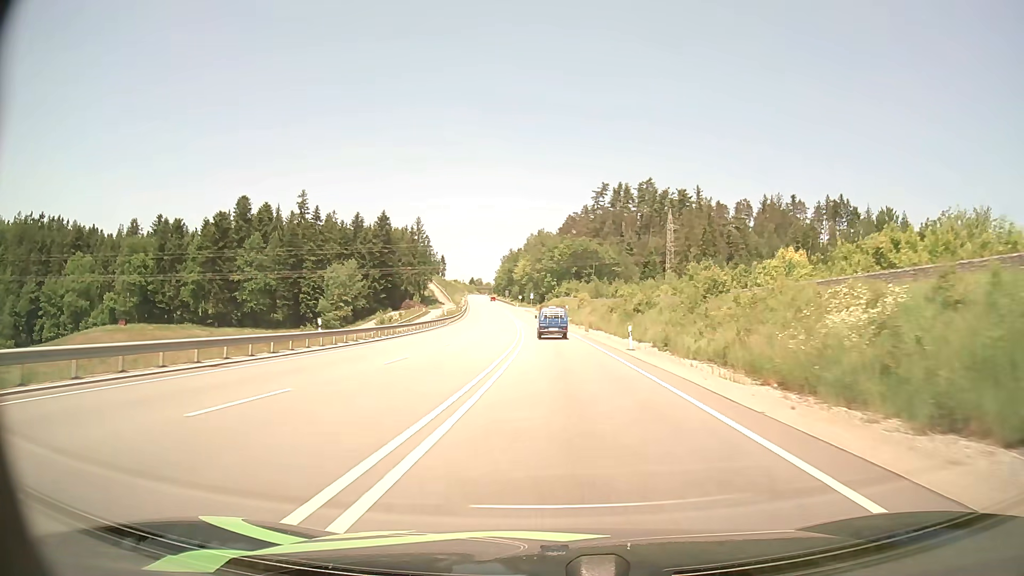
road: primary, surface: asphalt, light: Day
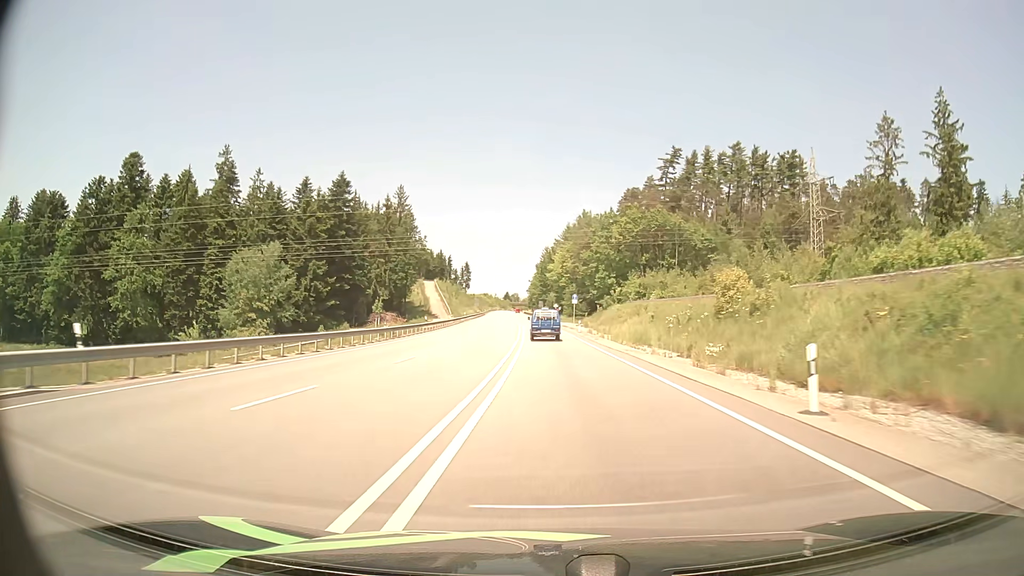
(-1.7, +71.1) m; -4°
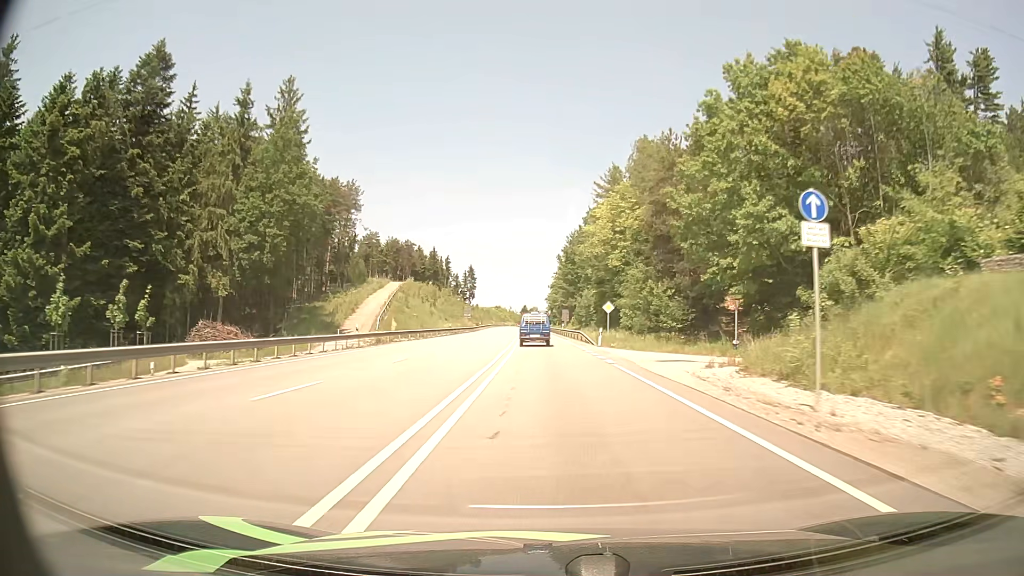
(-1.4, +70.1) m; -2°
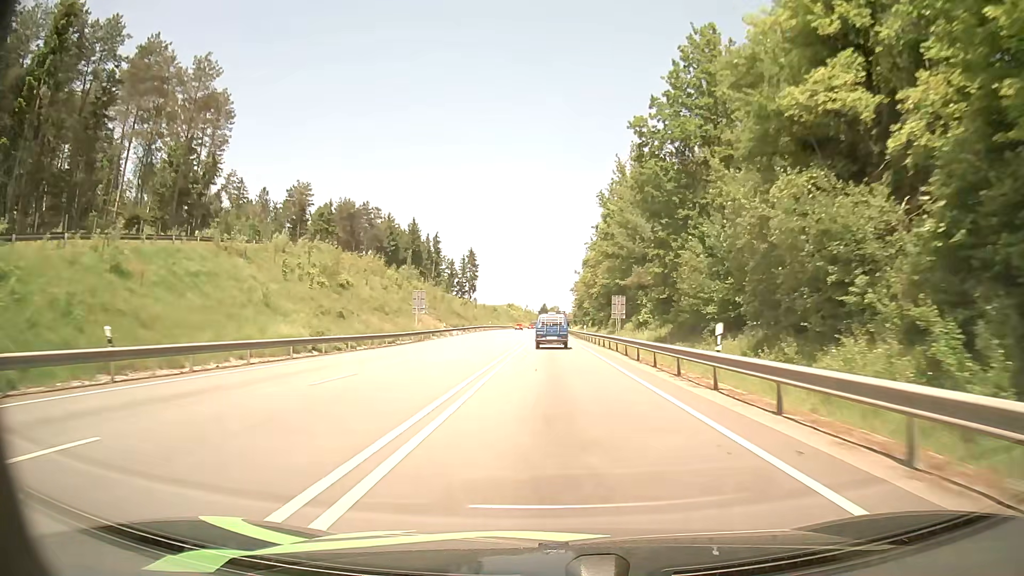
(-1.4, +68.2) m; -2°
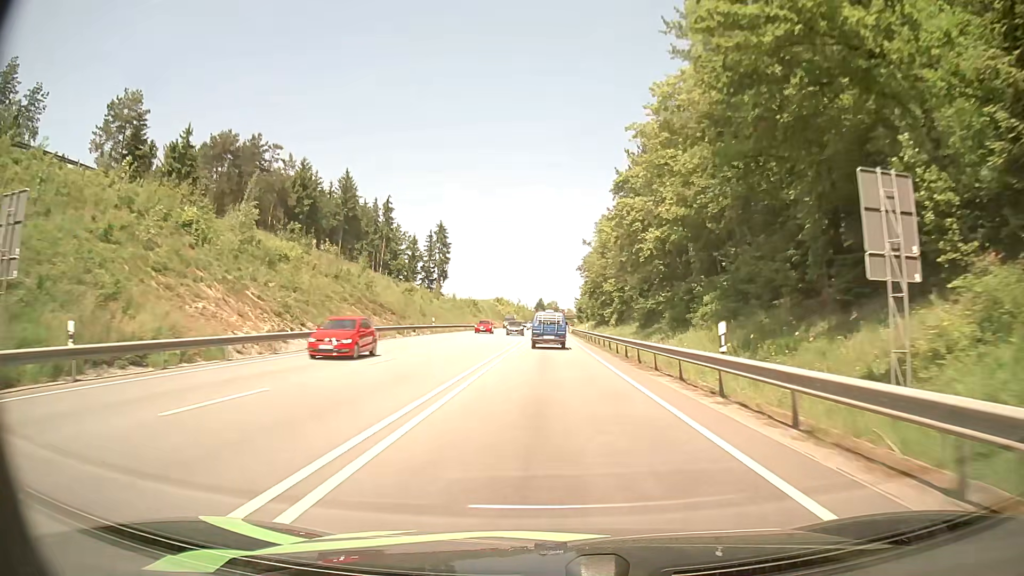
(+0.2, +53.5) m; 0°
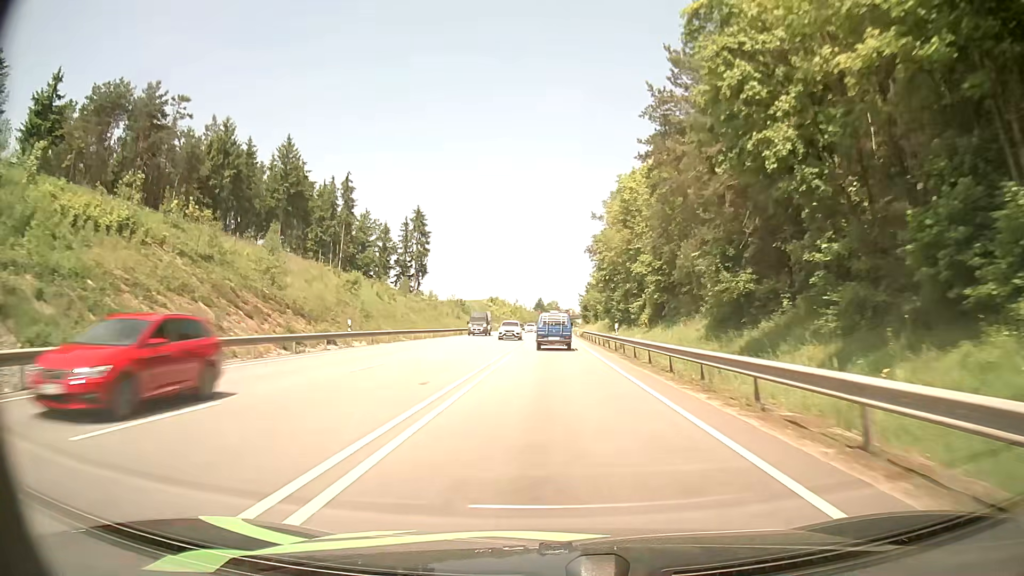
(0.0, +26.0) m; 0°
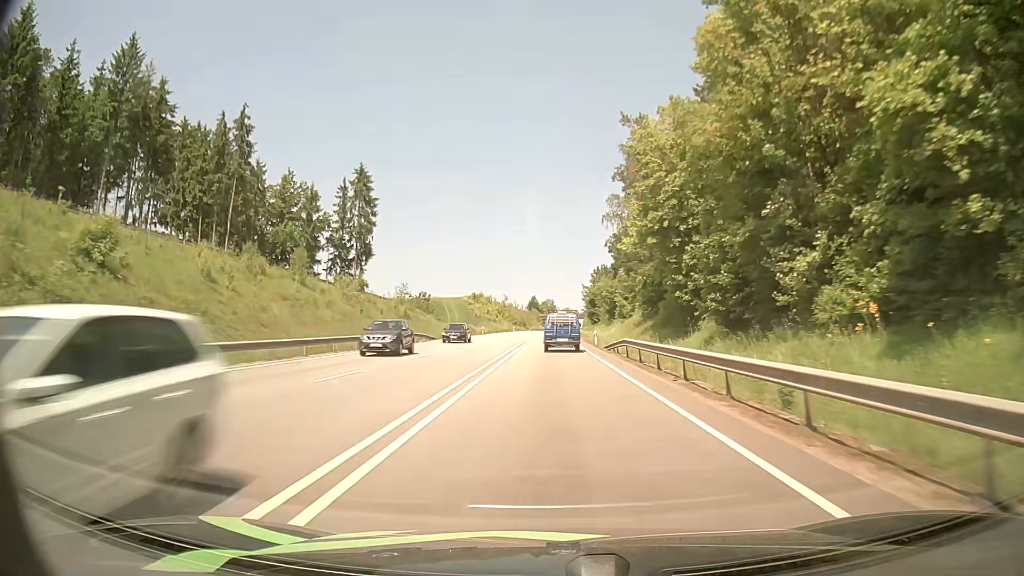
(+0.3, +38.6) m; +1°
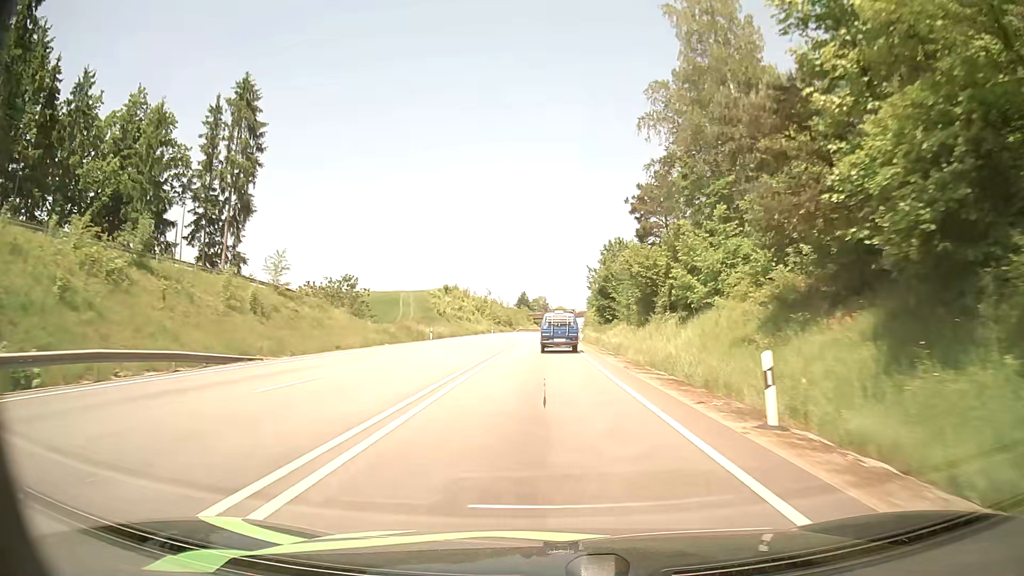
(+0.2, +38.3) m; +1°
(0, +10) (0, +20) (0, +30) (0, +40) (0, +50) (0, +60) (0, +70) (0, +80) (0, +90) (+1, +100) m
